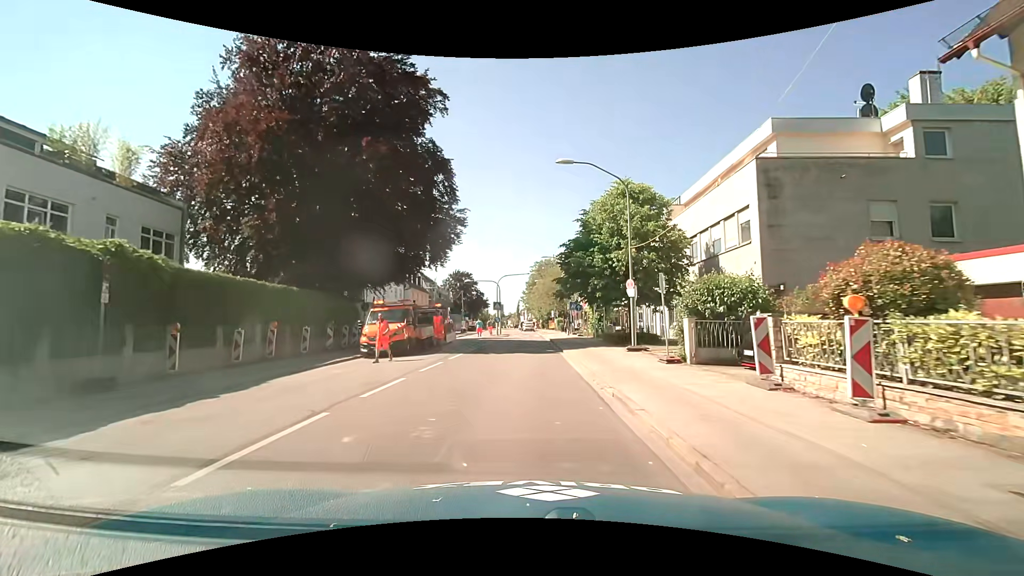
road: secondary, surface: asphalt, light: Day
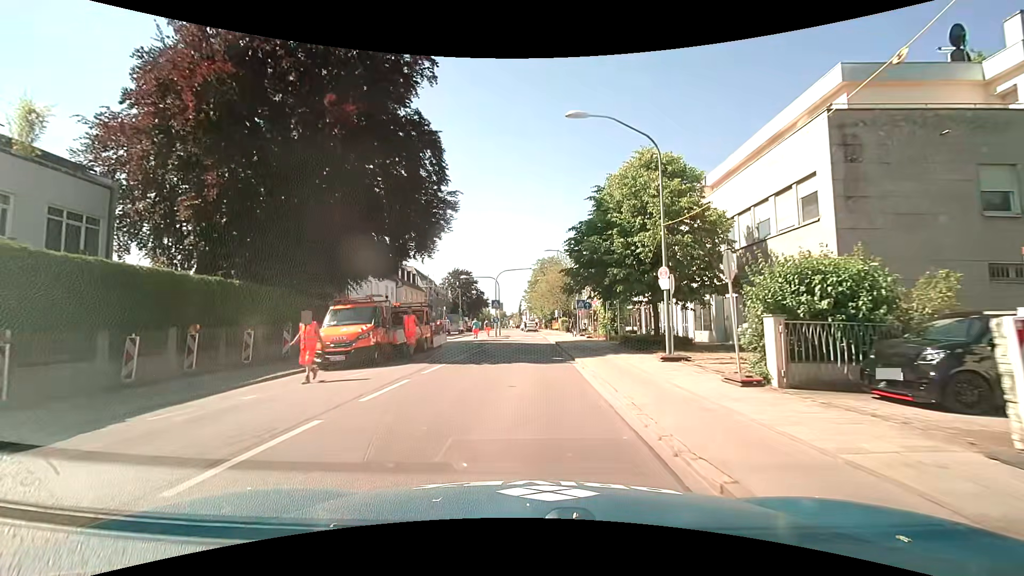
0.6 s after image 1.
(0.0, +4.9) m; 0°
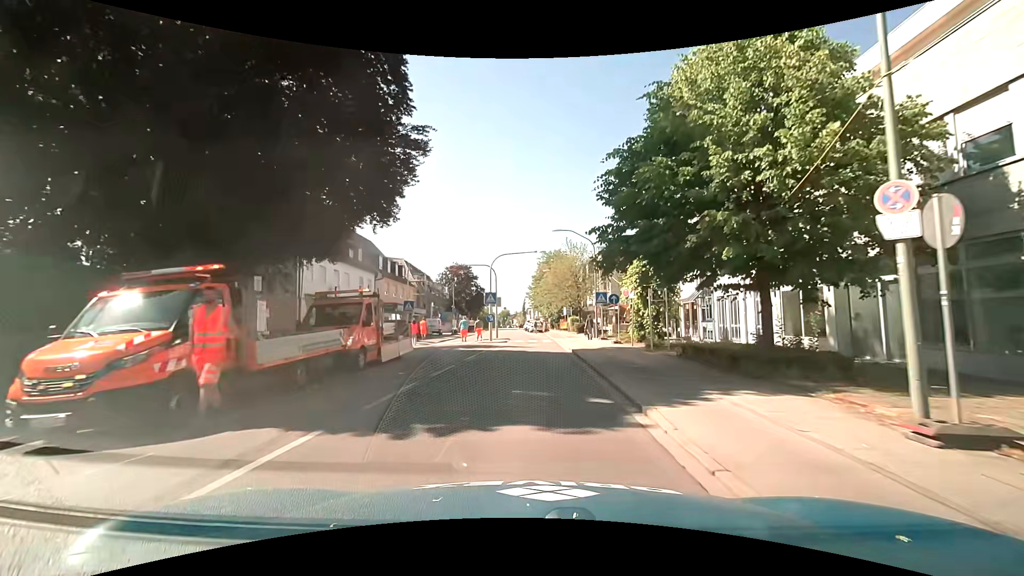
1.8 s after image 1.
(-0.1, +9.8) m; -1°
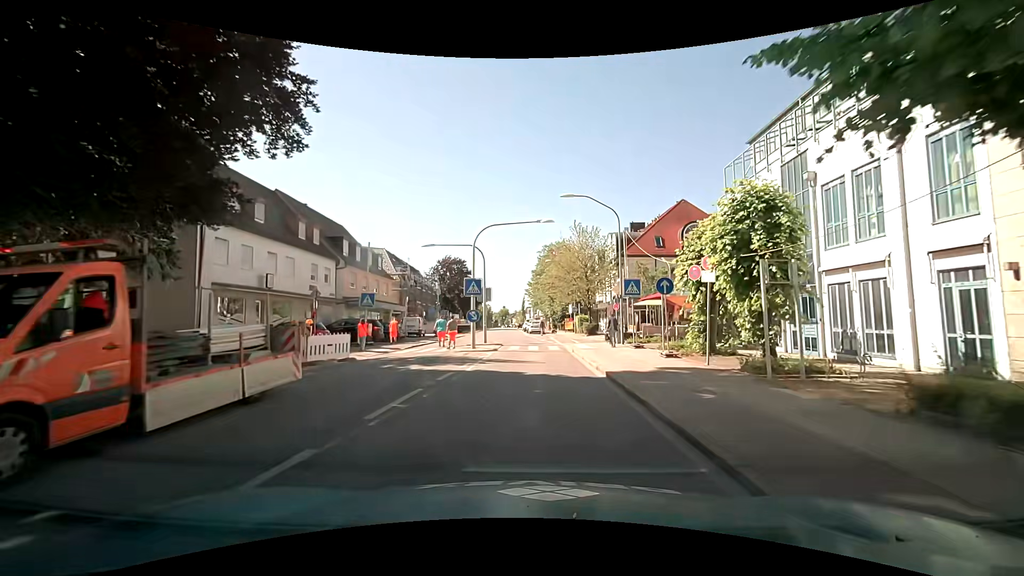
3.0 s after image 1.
(0.0, +10.0) m; 0°
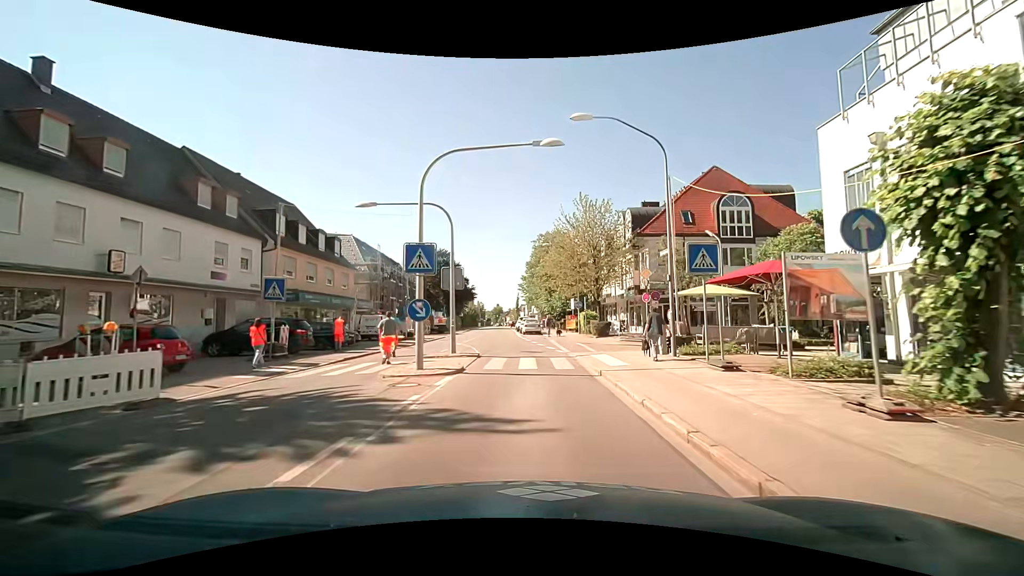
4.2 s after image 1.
(+0.1, +10.2) m; +1°
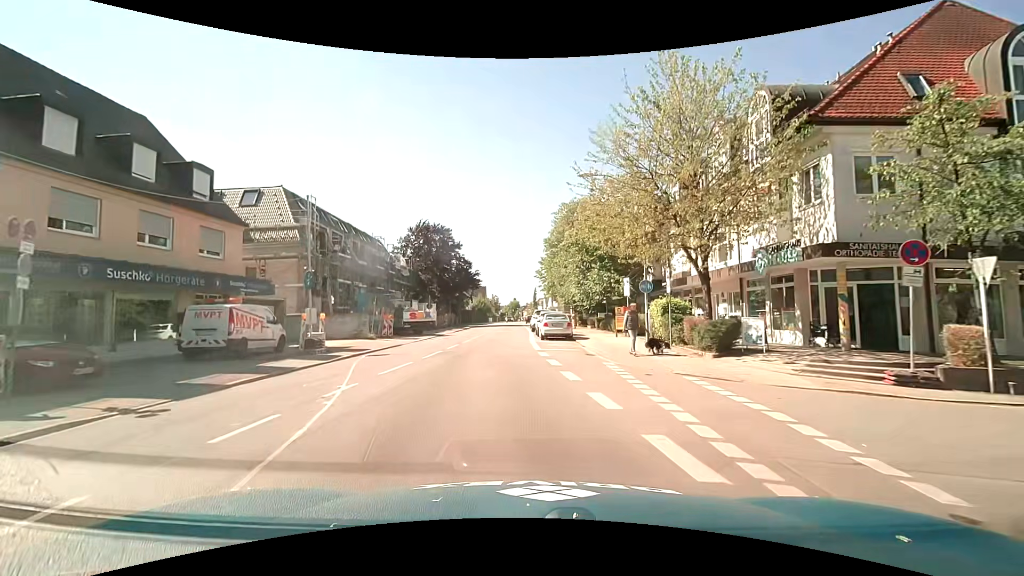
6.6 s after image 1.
(-0.3, +20.1) m; -2°
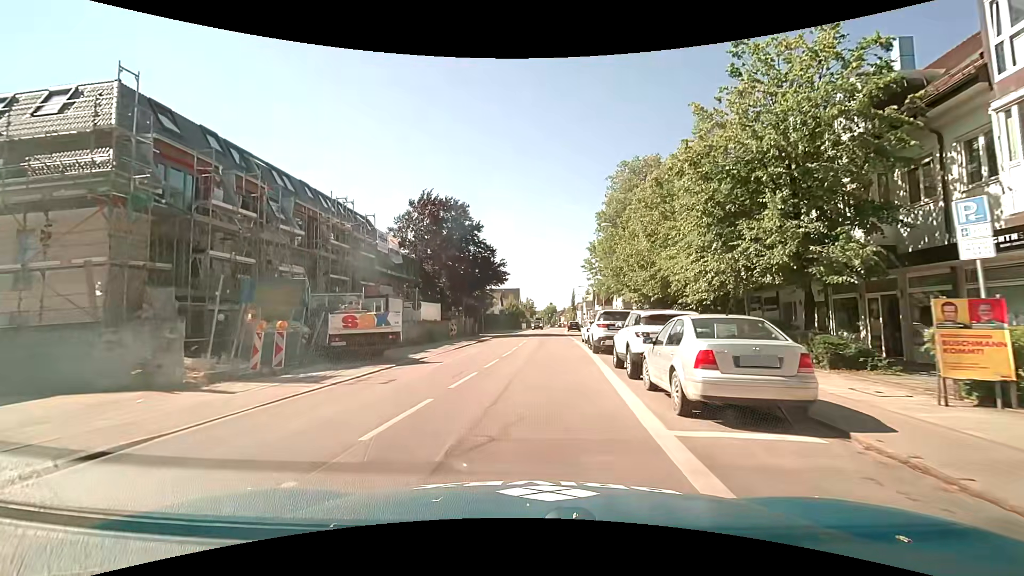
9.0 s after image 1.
(-1.1, +19.4) m; -4°
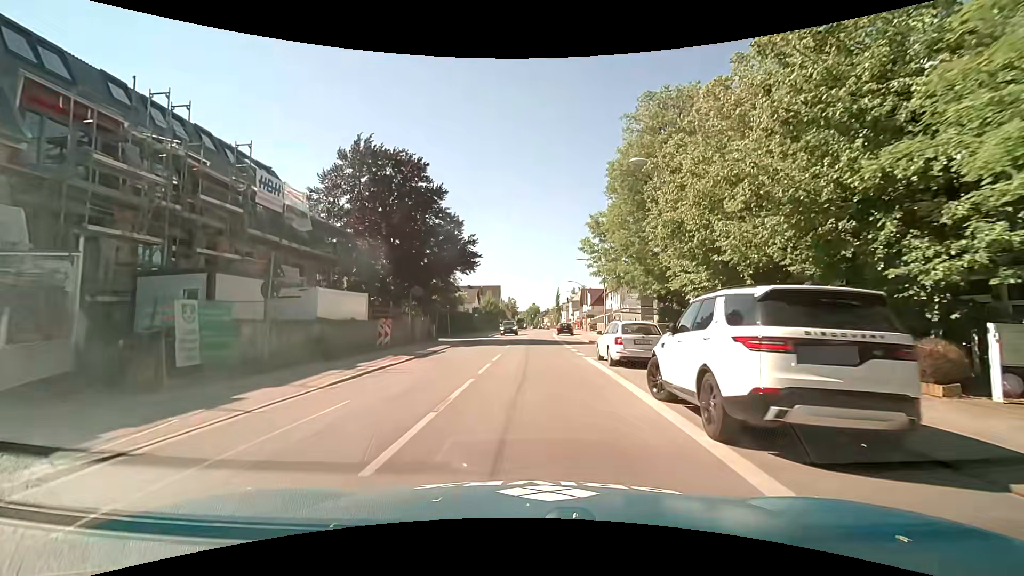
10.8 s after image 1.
(0.0, +15.1) m; +1°
(0, +10) (0, +20) (0, +30) (0, +40) (0, +50) (+1, +60) (+1, +70) (+2, +80) (+2, +90) (+3, +100) m
